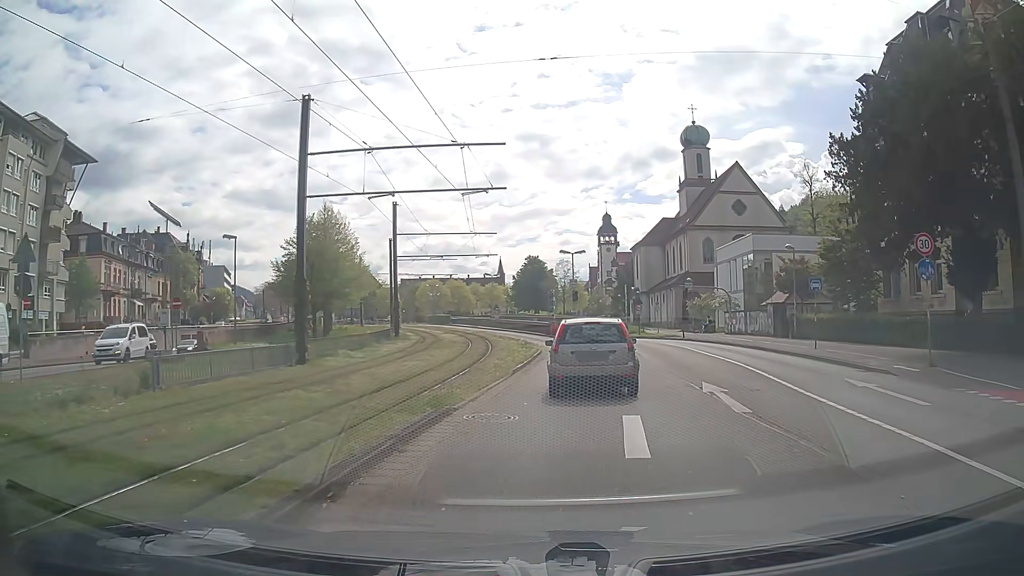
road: primary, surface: asphalt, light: Day
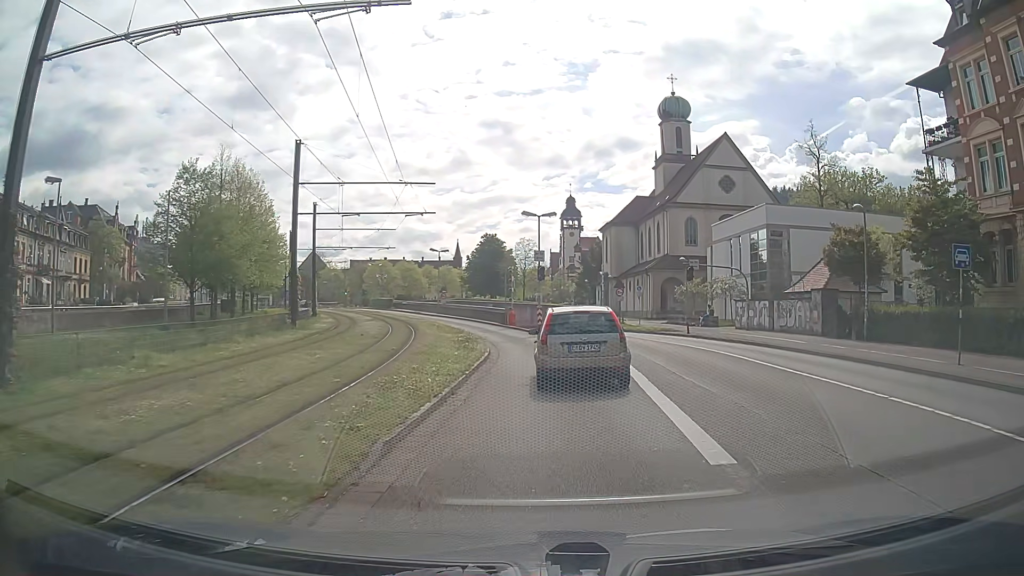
(+0.6, +13.0) m; +3°
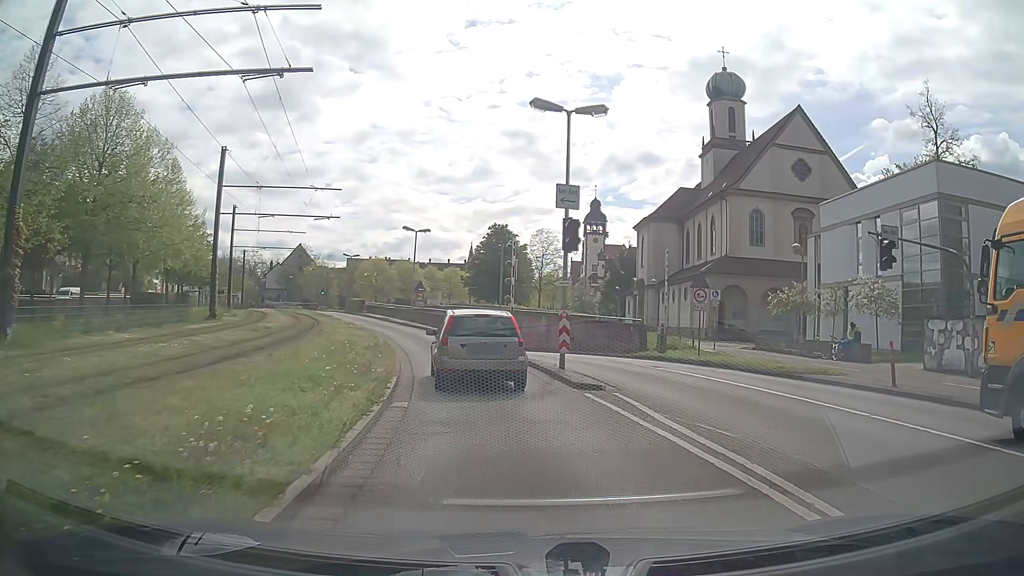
(+0.4, +20.8) m; -1°
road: secondary
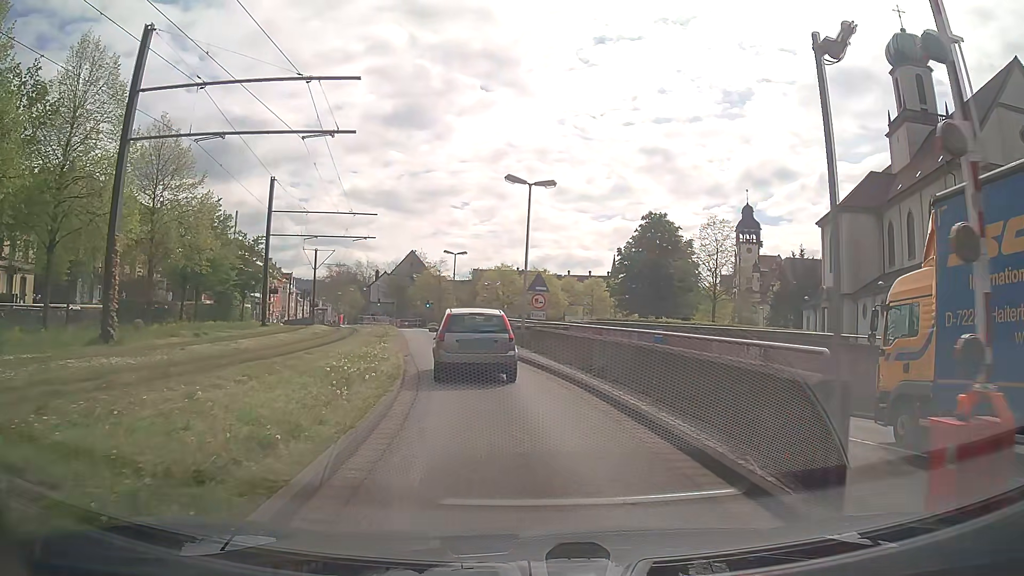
(-2.1, +20.3) m; -11°
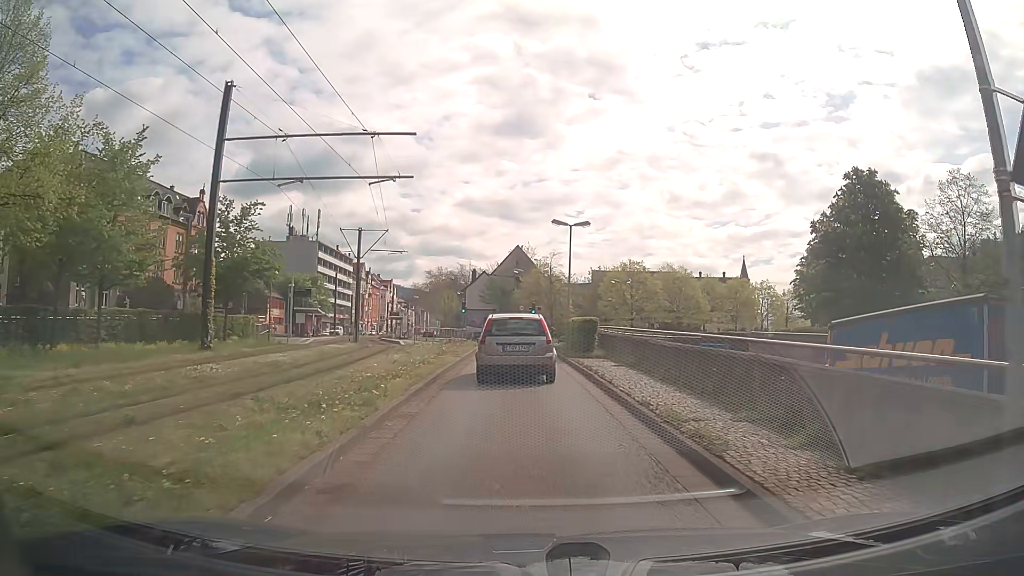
(-2.4, +21.1) m; -11°
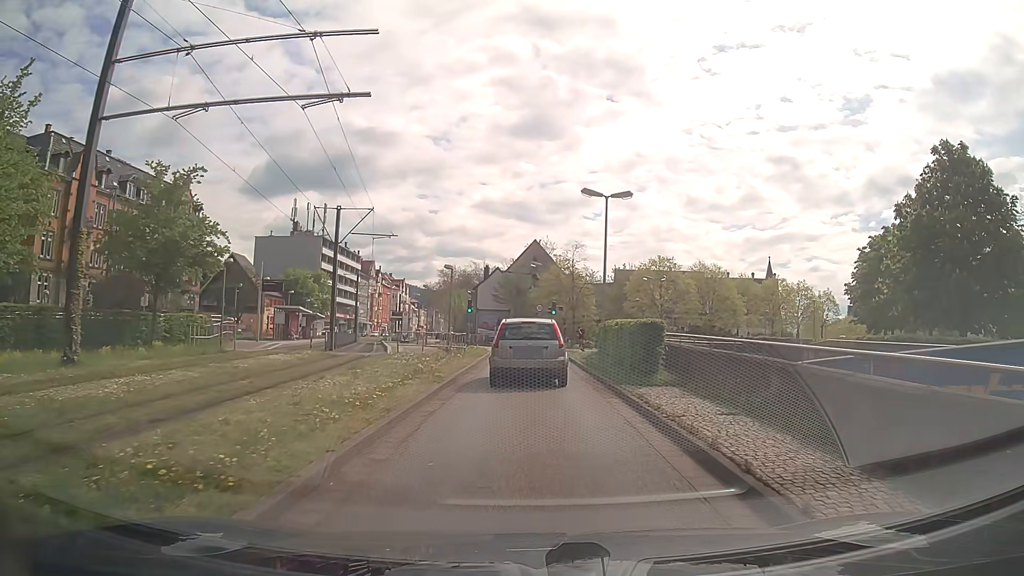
(-0.1, +8.5) m; -1°
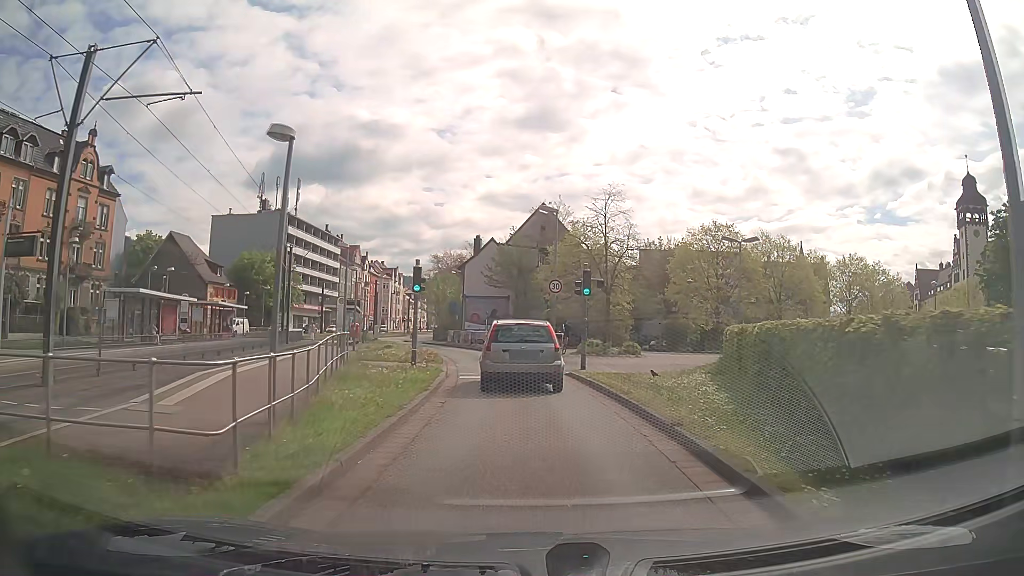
(0.0, +21.5) m; 0°
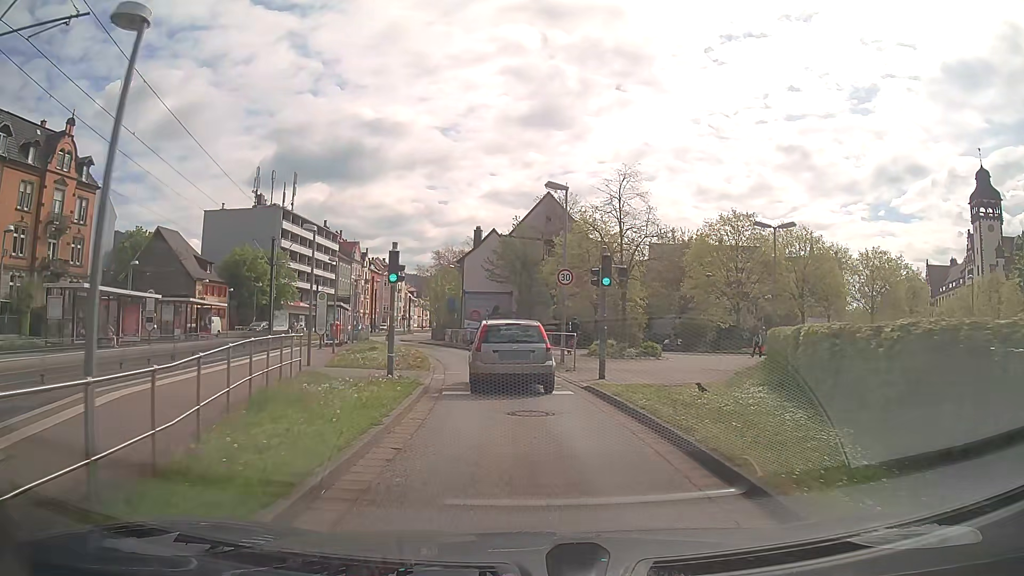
(0.0, +4.3) m; -1°
(0, +10) (-1, +20) (-2, +30) (-5, +40) (-8, +49) (-11, +58) (-14, +68) (-16, +78) (-16, +88) (-17, +98) m
